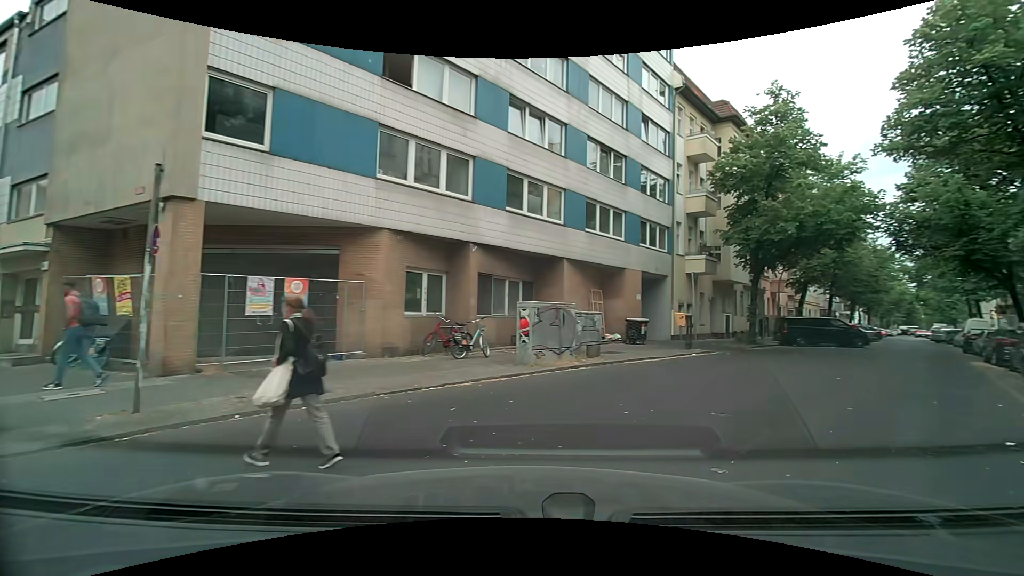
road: residential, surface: asphalt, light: Day
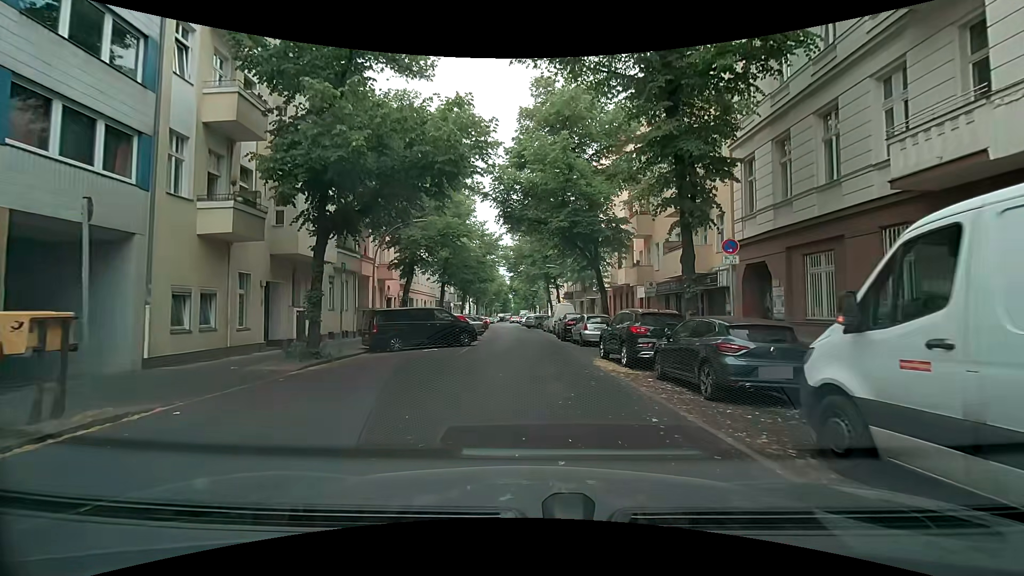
(+7.2, +12.3) m; +41°
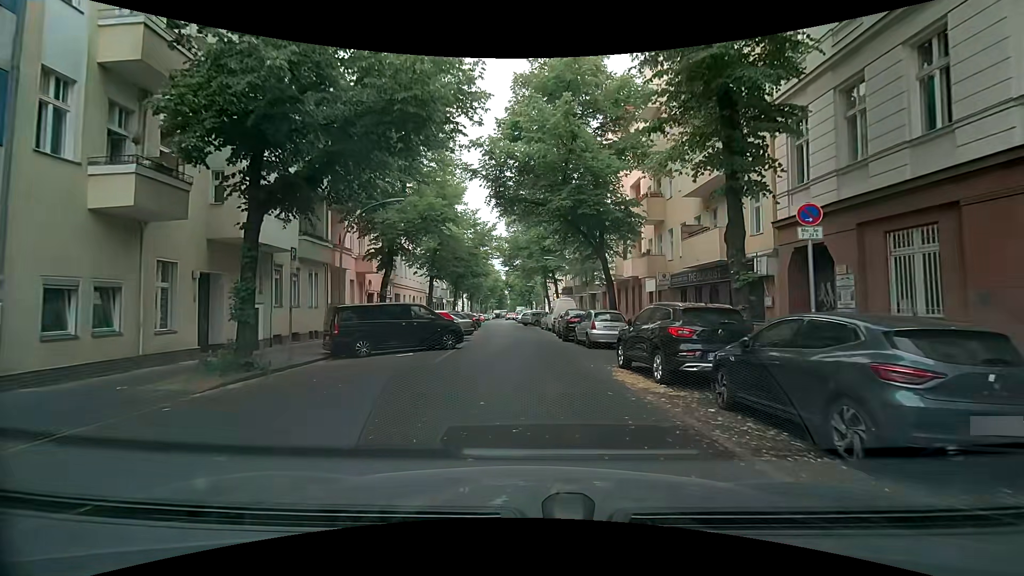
(+0.1, +3.9) m; +1°
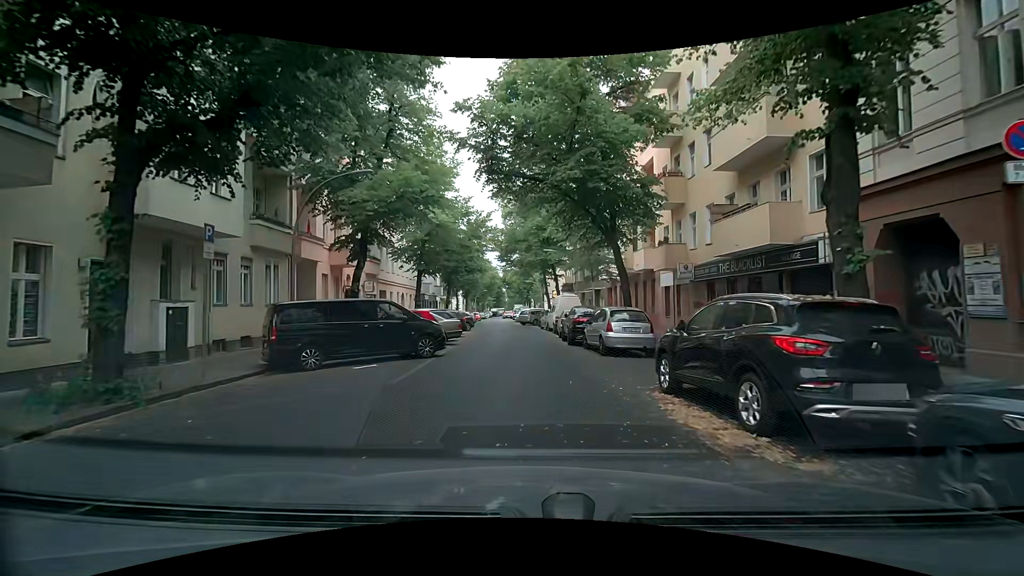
(0.0, +4.1) m; 0°
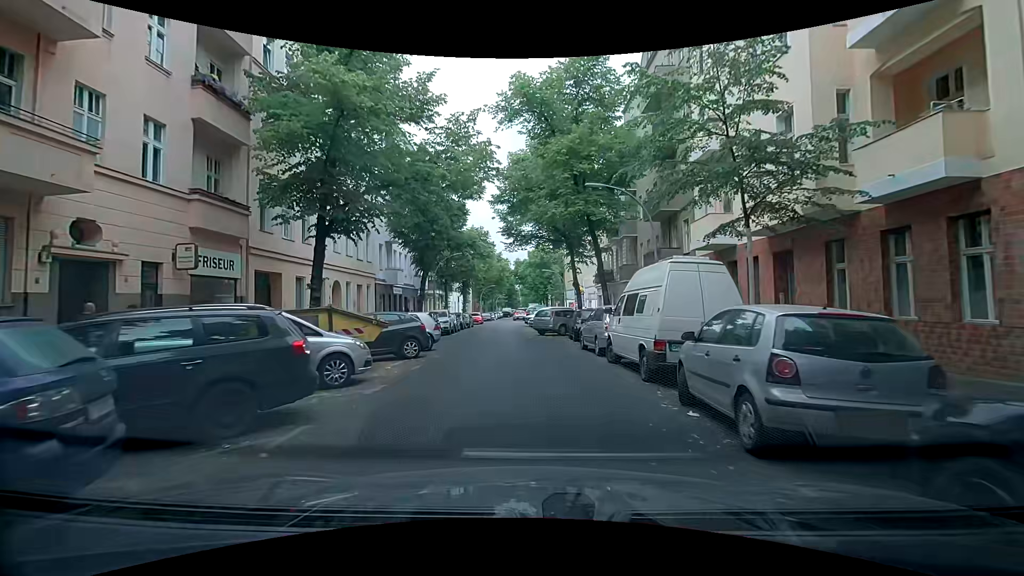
(0.0, +20.6) m; -3°
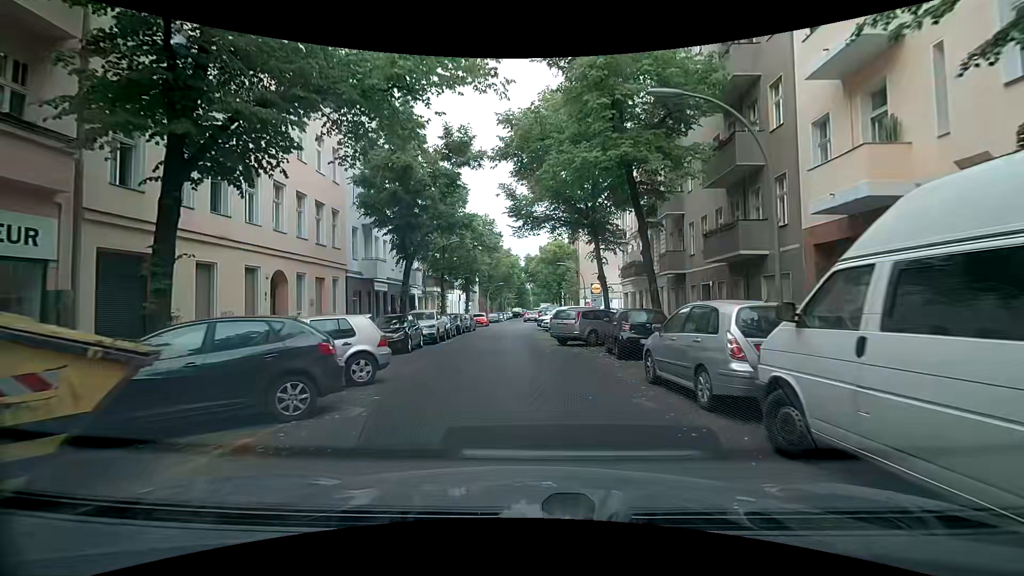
(+0.1, +8.2) m; -1°
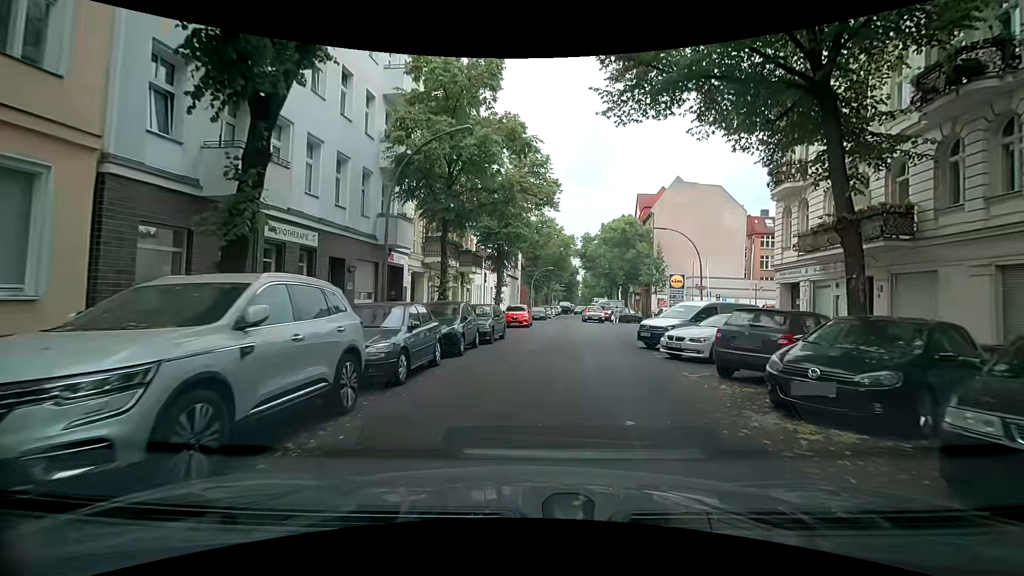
(-0.8, +20.1) m; -3°
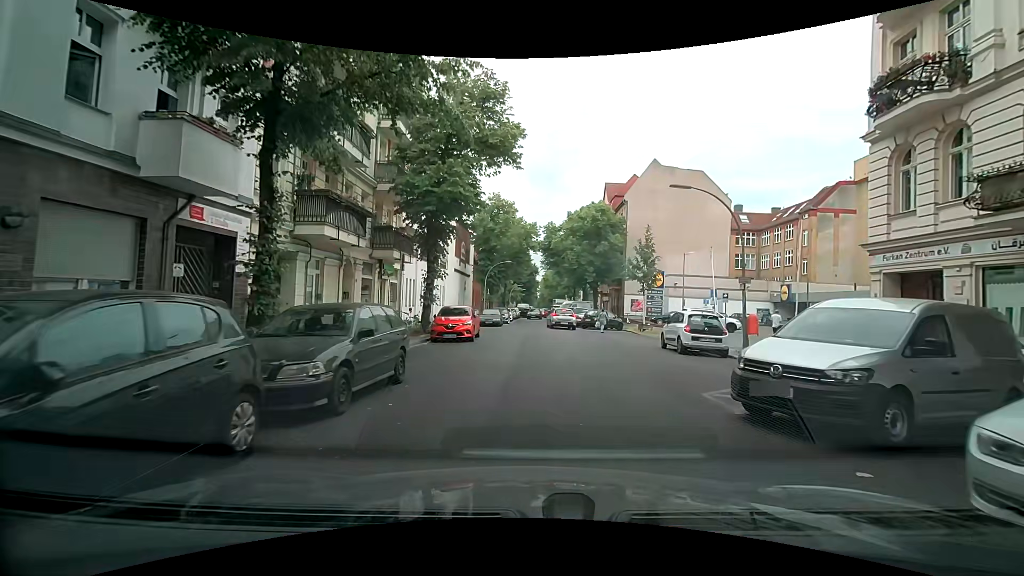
(+0.3, +11.1) m; +6°
